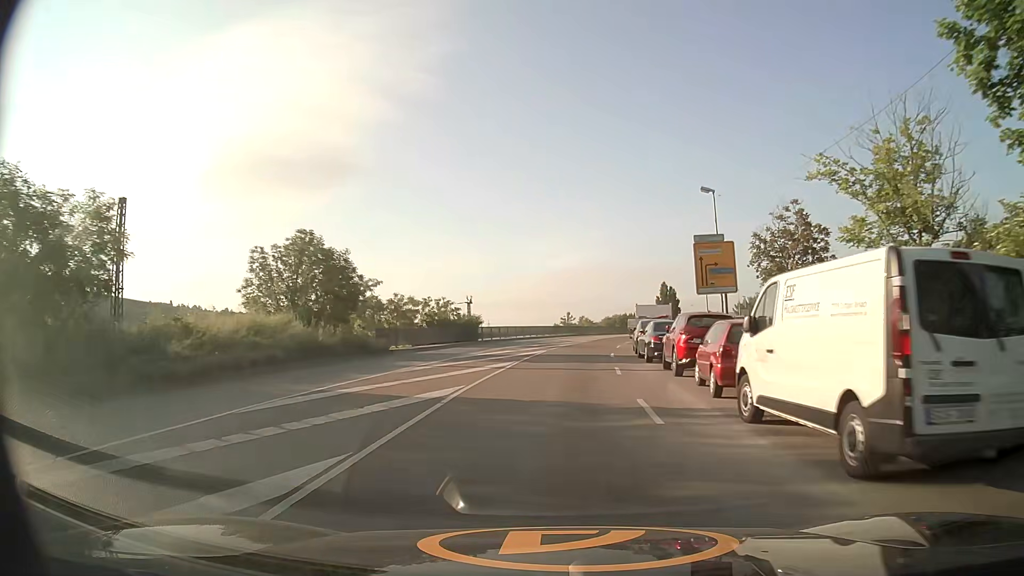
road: secondary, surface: asphalt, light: Day
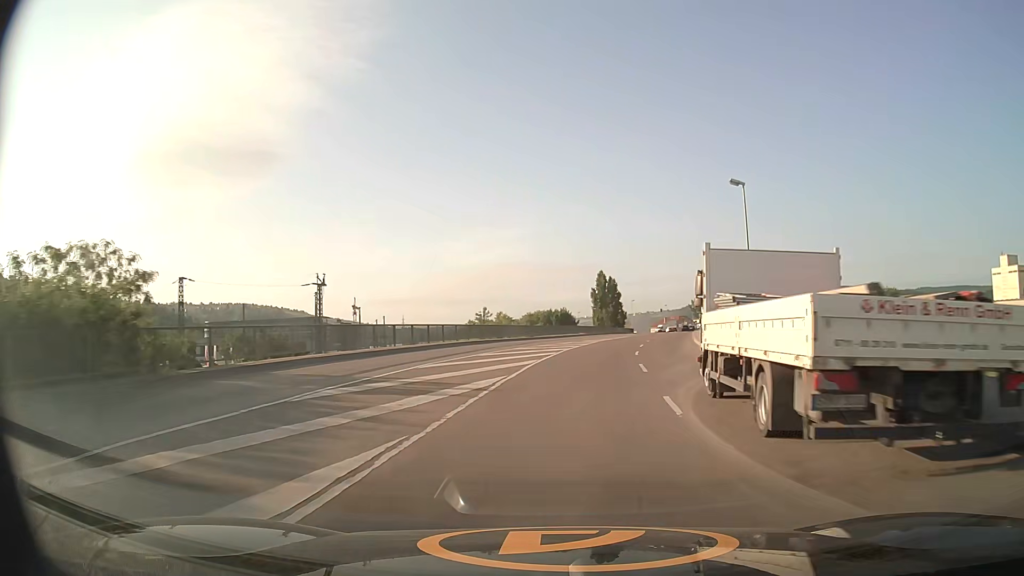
(+1.8, +36.5) m; +7°
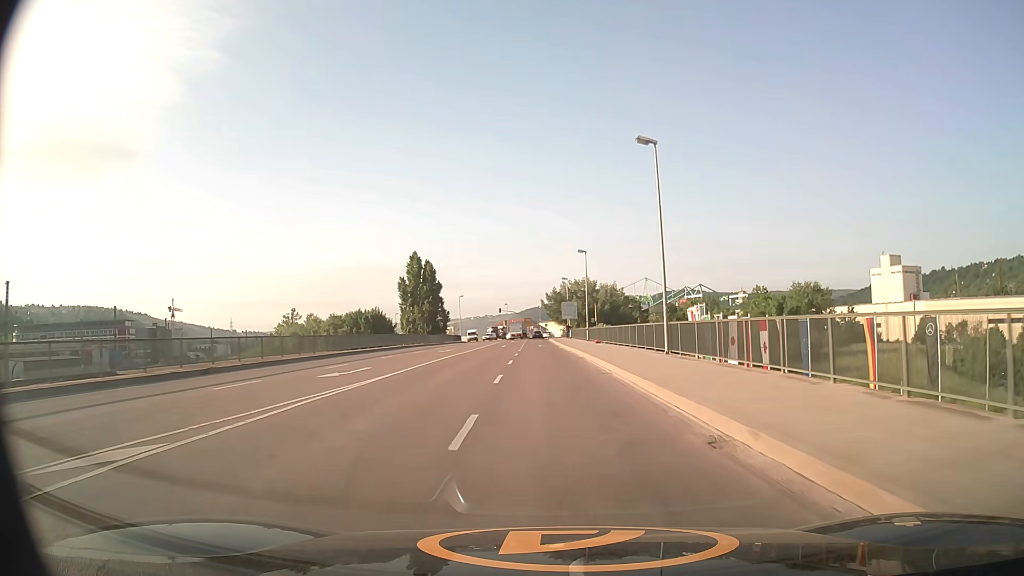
(+7.2, +46.7) m; +14°
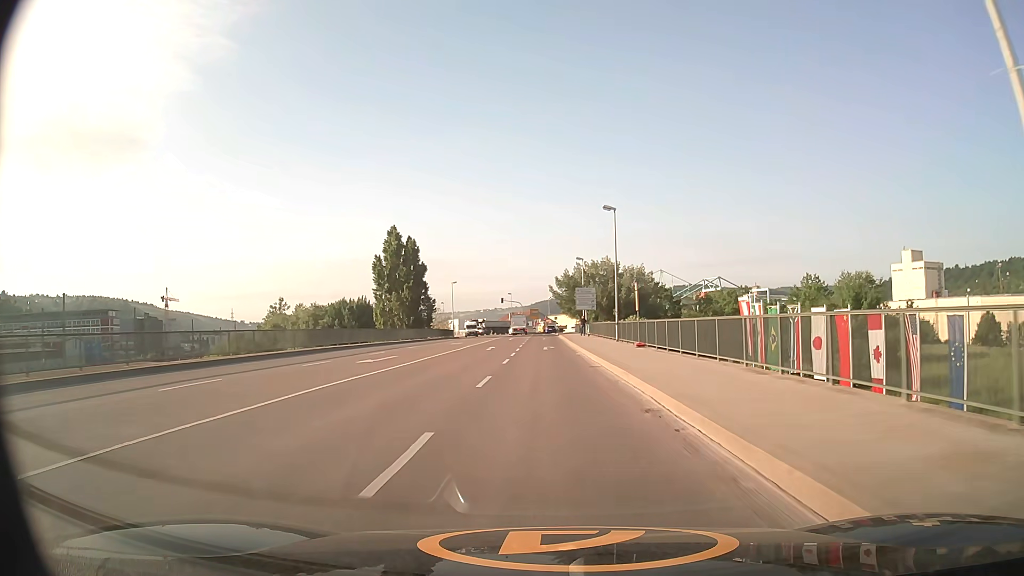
(-0.1, +20.5) m; -1°
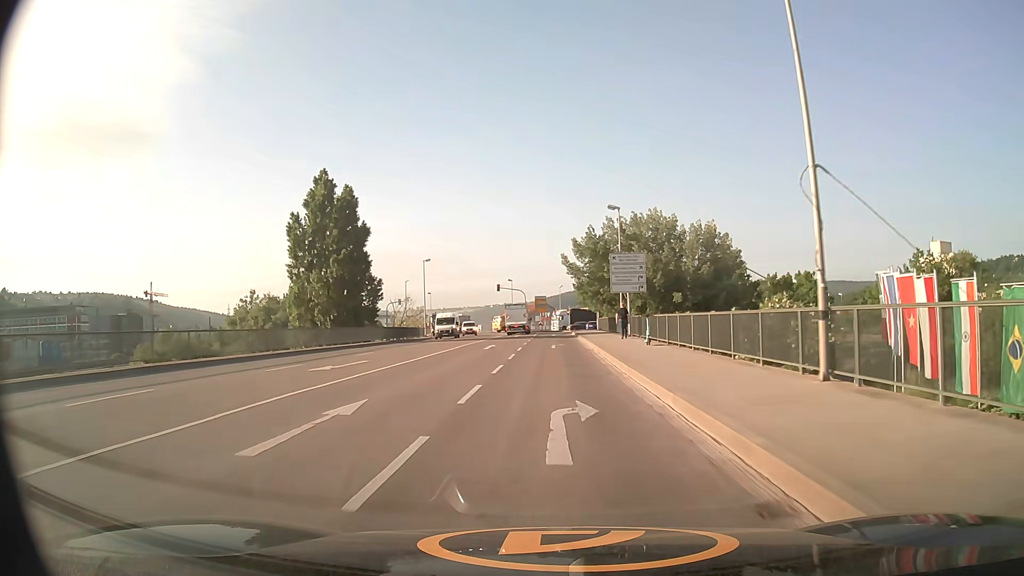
(-0.3, +30.6) m; -1°
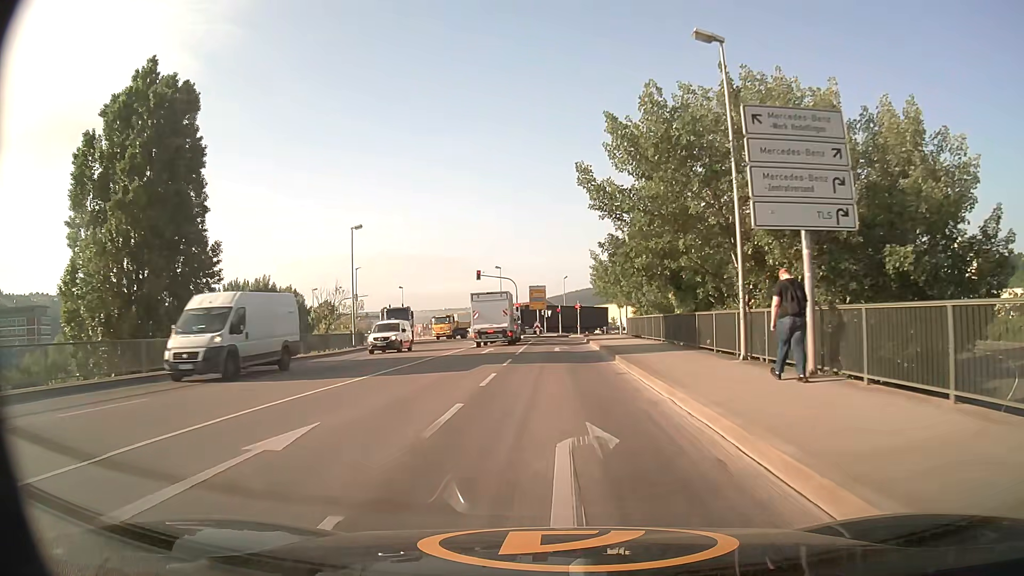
(+0.1, +27.3) m; 0°
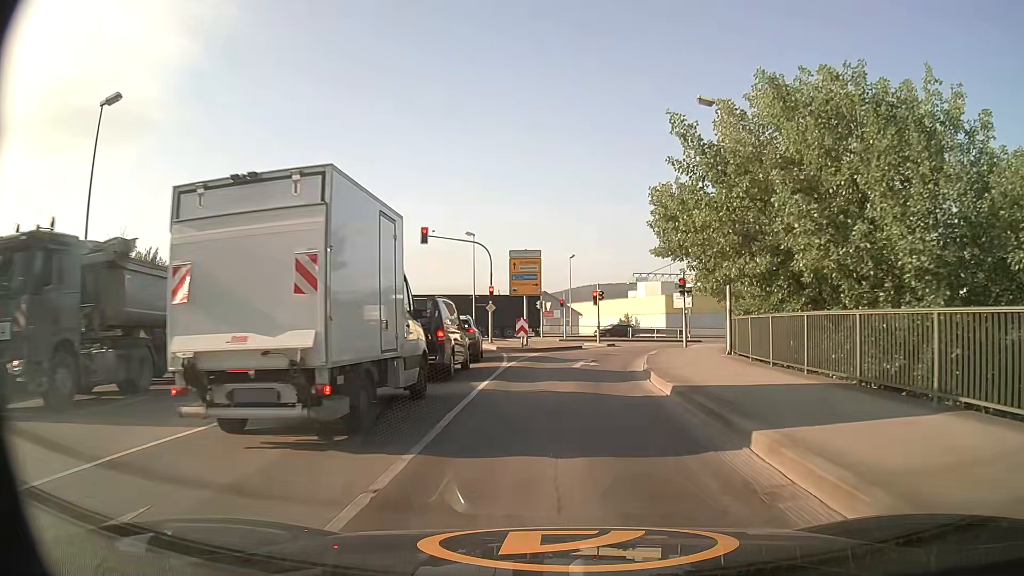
(+0.1, +28.9) m; 0°
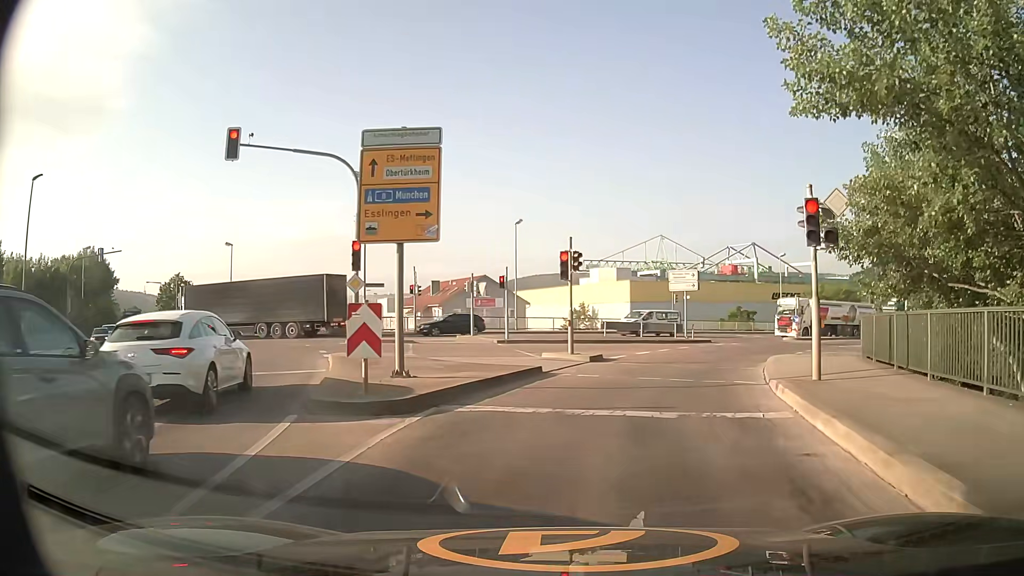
(+0.4, +19.3) m; +4°
(+1, +10) (+4, +20) (+8, +29) (+13, +37) (+19, +45) (+27, +52) (+35, +58) (+43, +63) (+52, +68) (+61, +73) m
